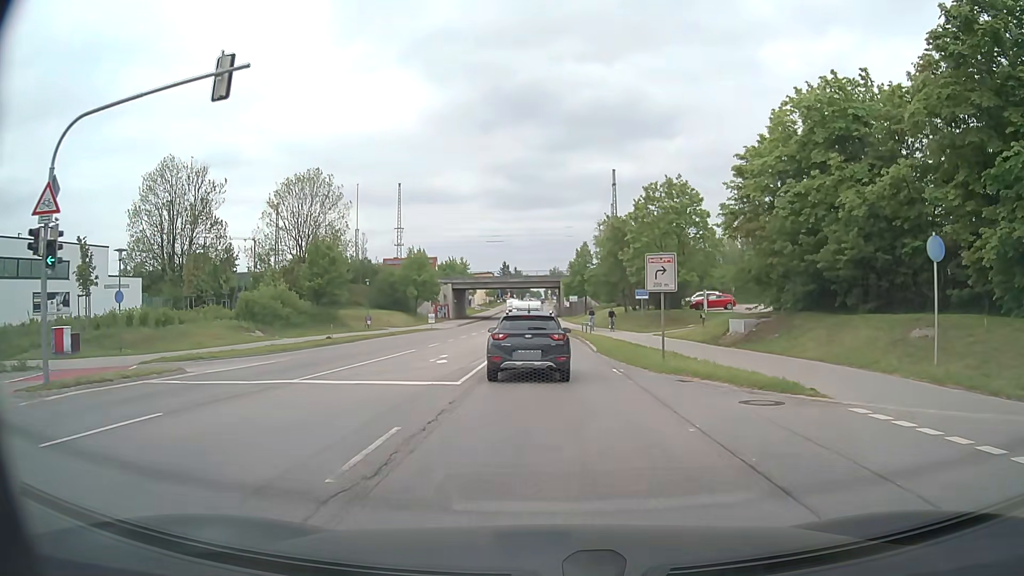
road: secondary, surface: asphalt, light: Day
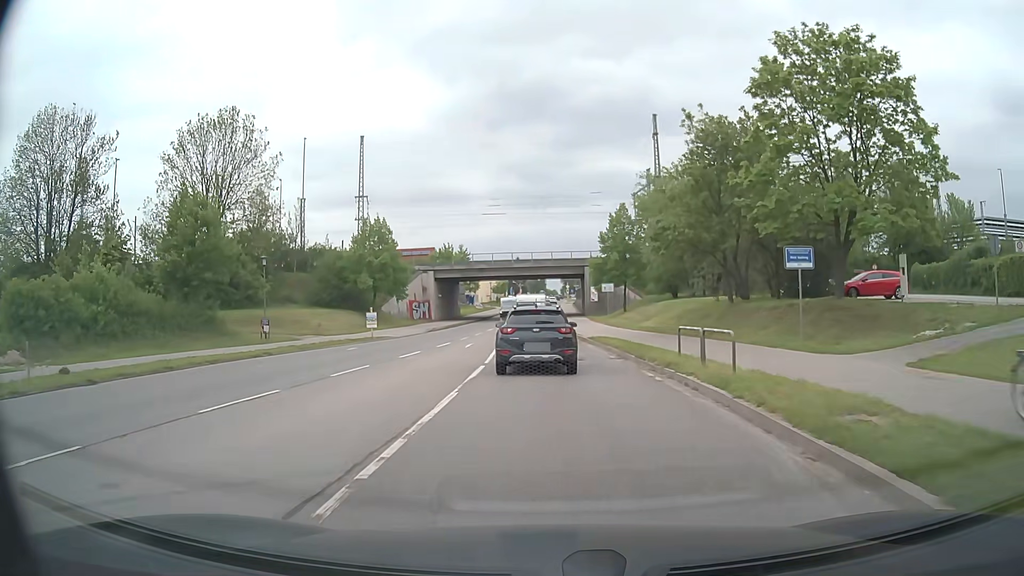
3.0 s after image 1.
(-0.3, +28.6) m; -1°
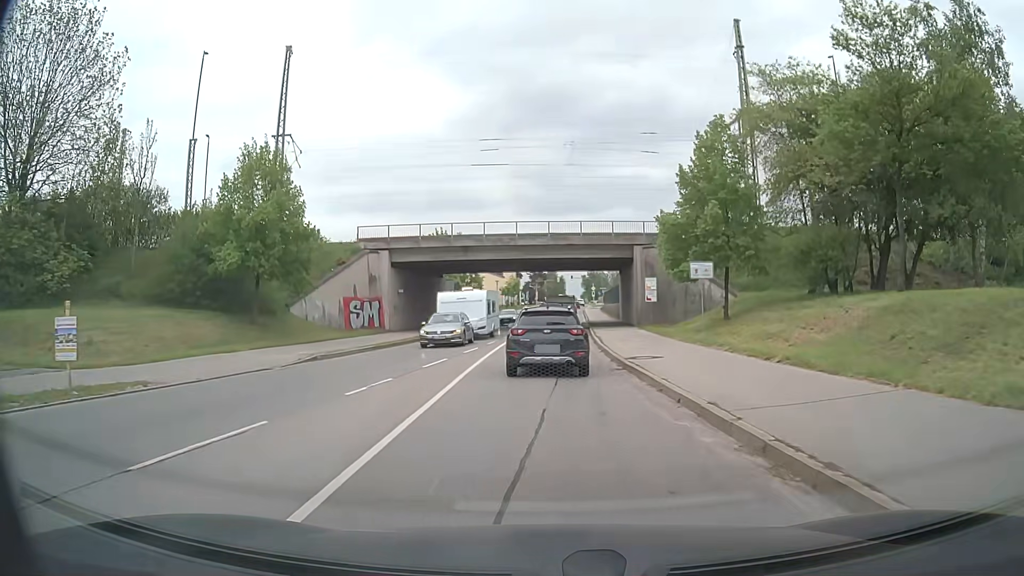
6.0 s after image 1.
(-0.5, +28.5) m; -1°
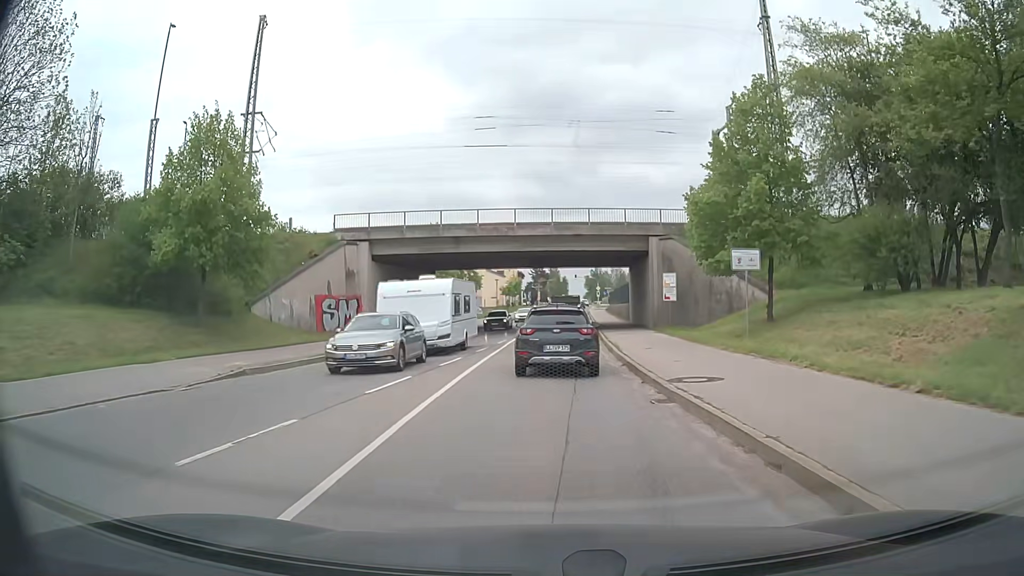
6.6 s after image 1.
(0.0, +5.8) m; 0°
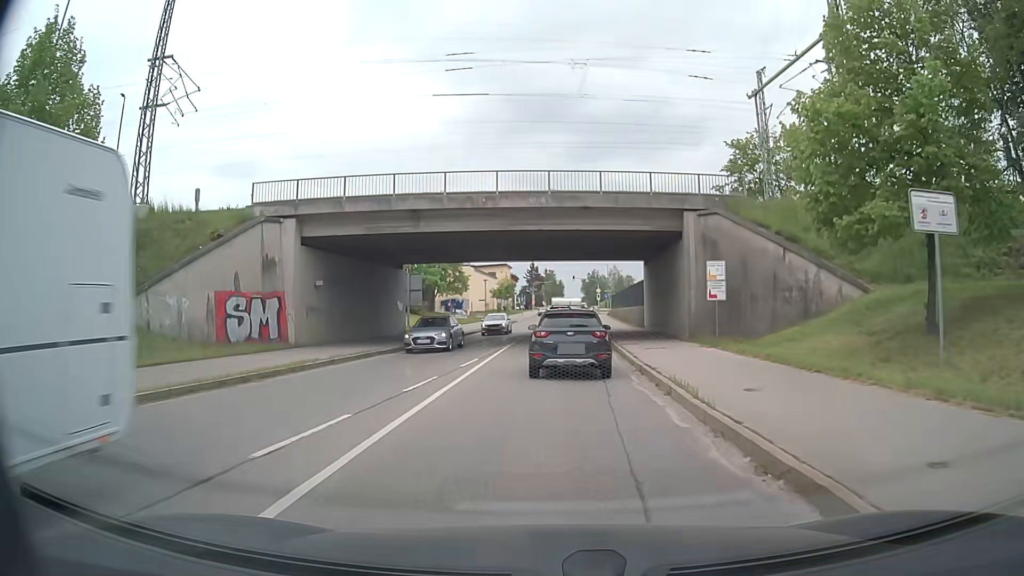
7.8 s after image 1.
(-0.1, +11.3) m; 0°
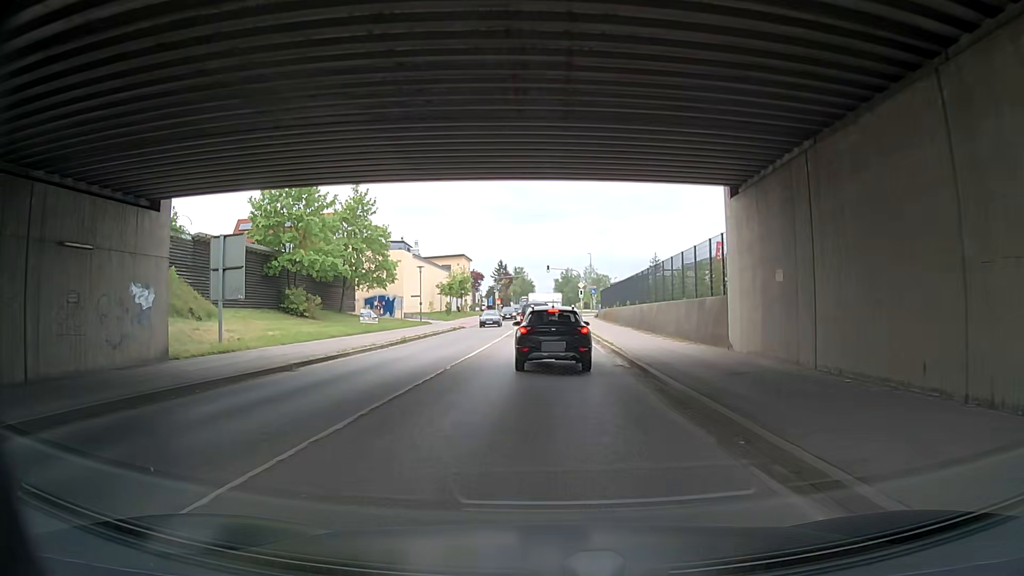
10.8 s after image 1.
(+0.6, +27.7) m; +3°
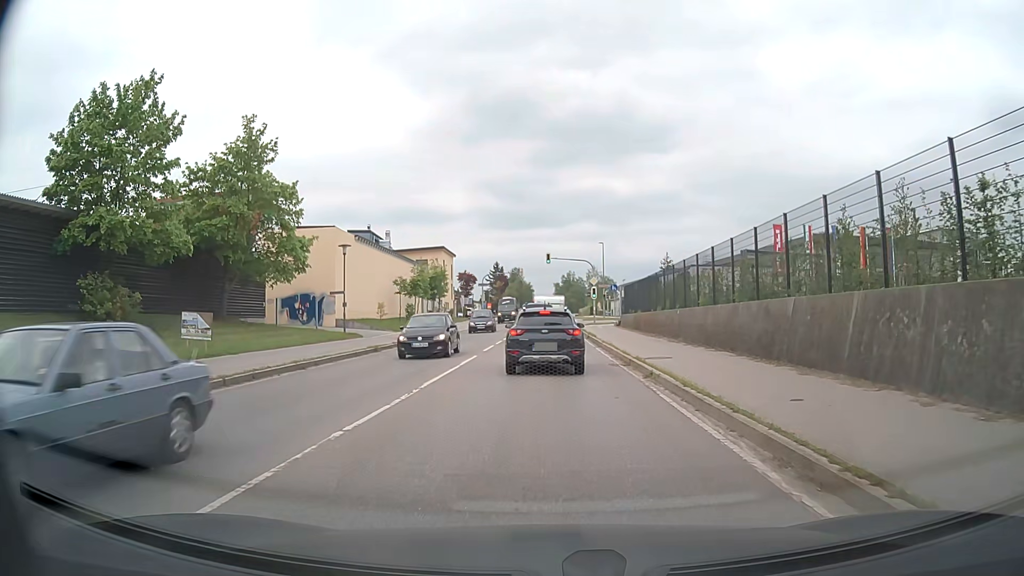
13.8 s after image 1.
(-1.1, +22.7) m; -1°
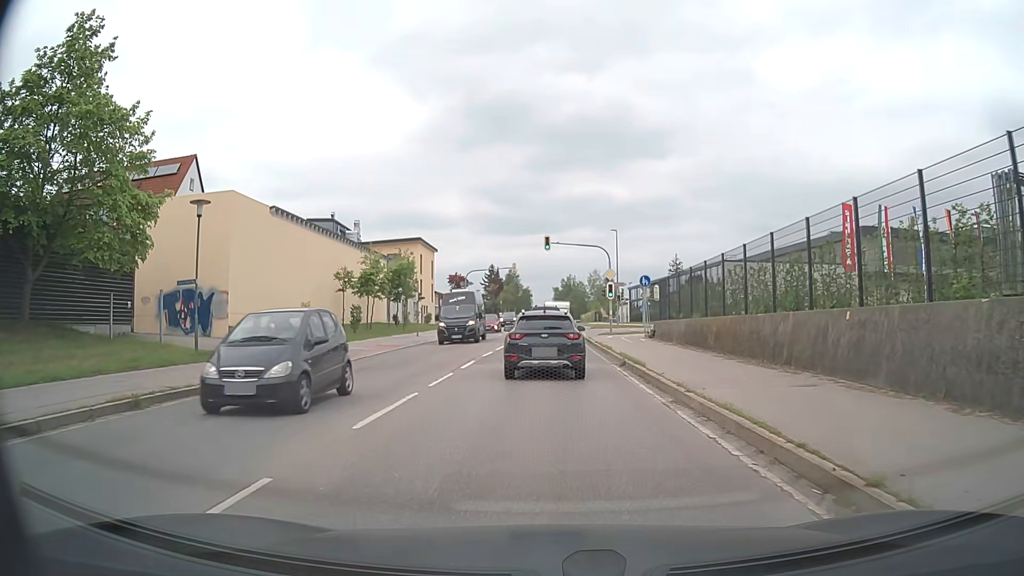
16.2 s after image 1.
(-0.1, +16.8) m; 0°
(0, +10) (0, +20) (0, +30) (0, +40) (+1, +50) (+1, +60) (+1, +70) (+2, +80) (+2, +90) (+2, +100) m
